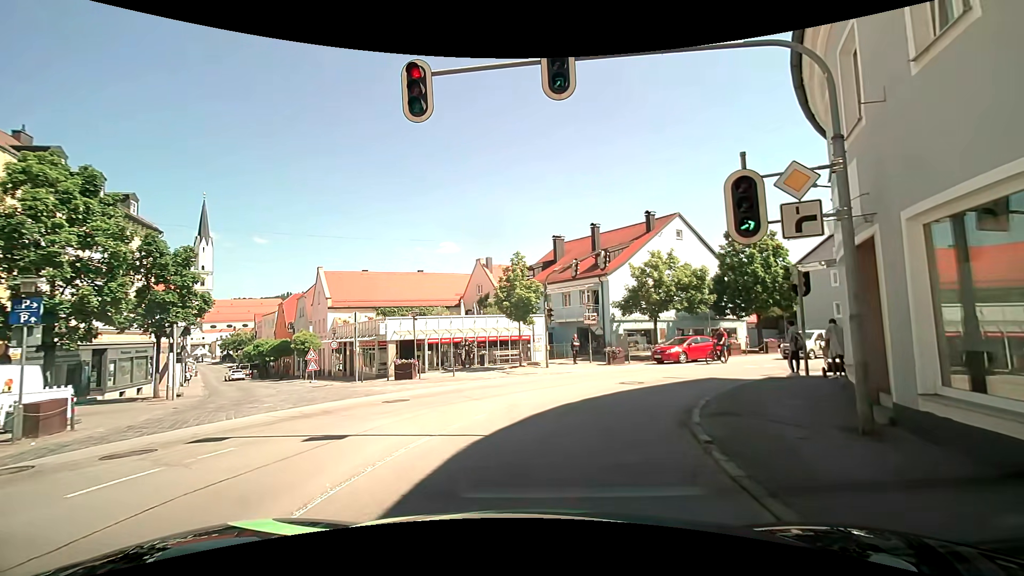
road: tertiary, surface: asphalt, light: Day
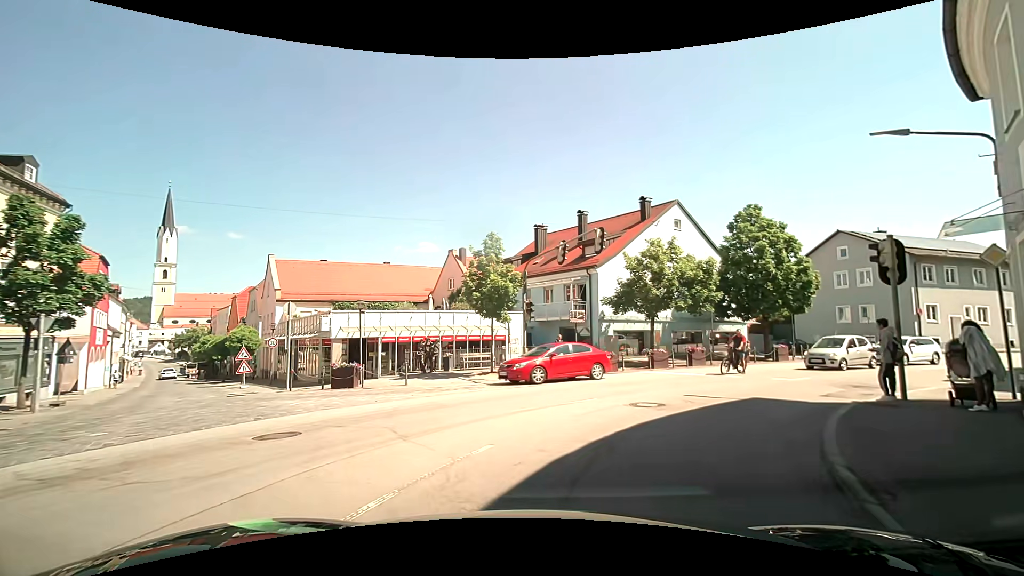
(0.0, +5.4) m; +3°
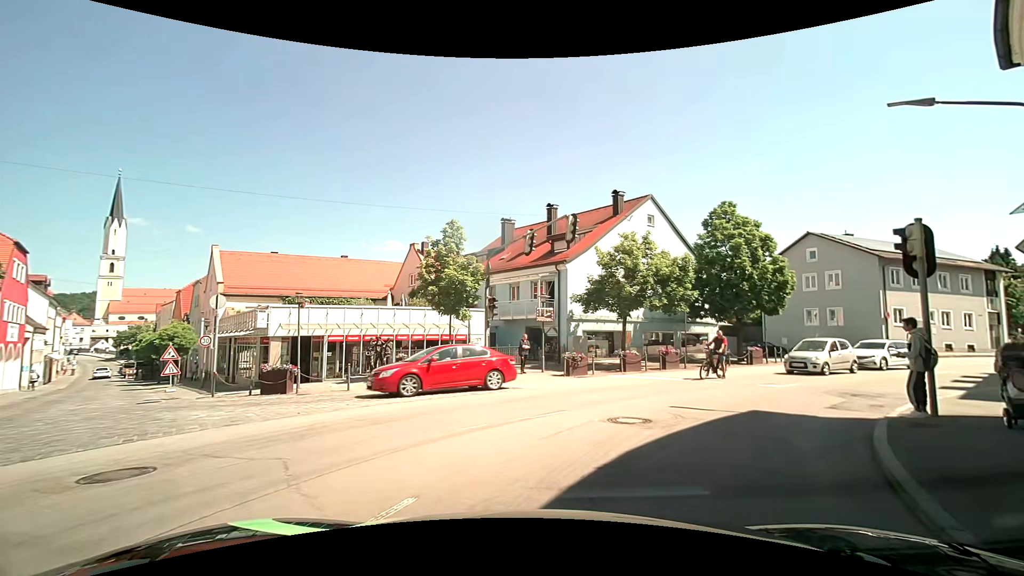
(0.0, +2.3) m; +4°
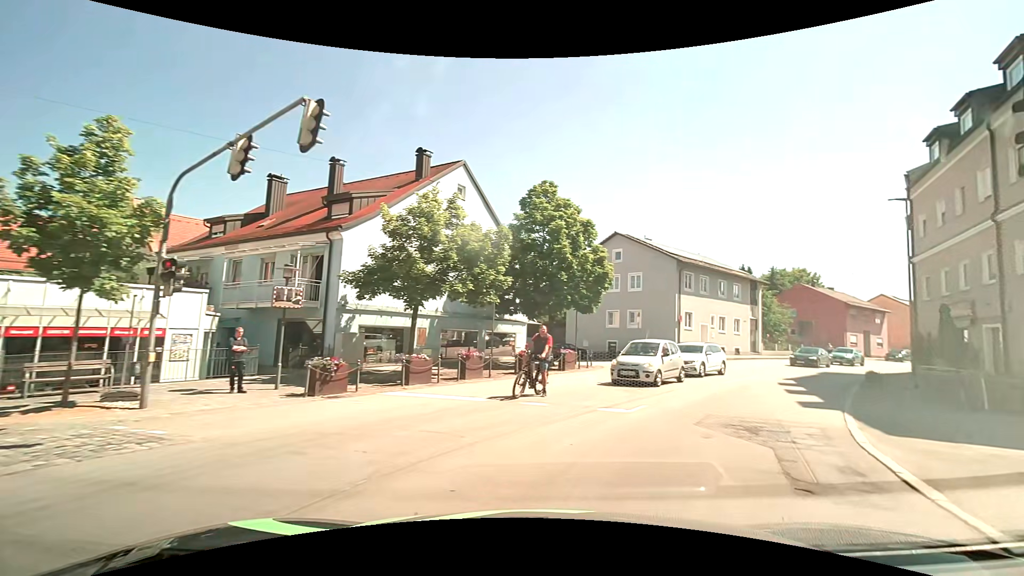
(+1.2, +7.6) m; +21°
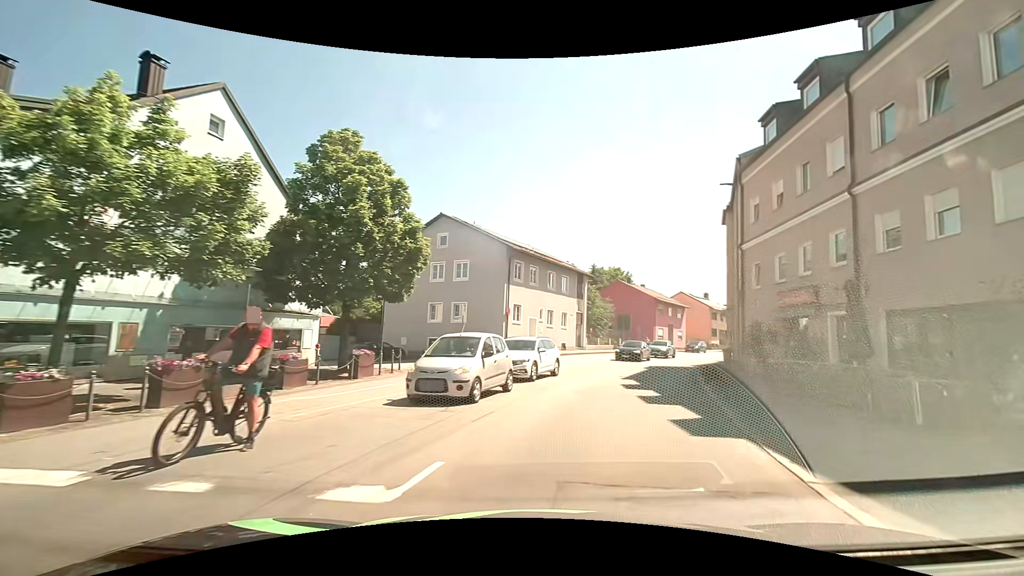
(+1.1, +6.1) m; +19°
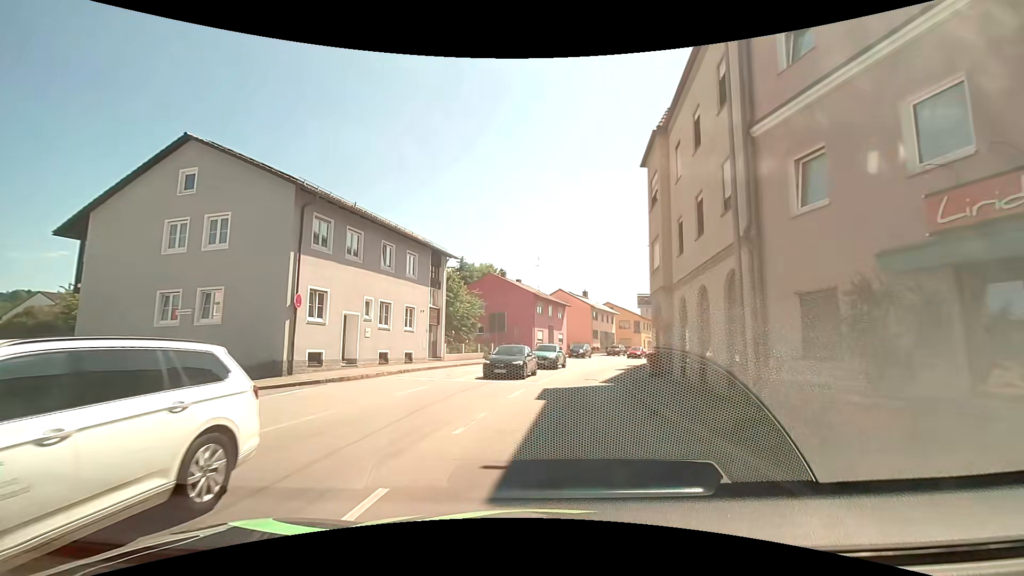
(+2.3, +14.5) m; +15°
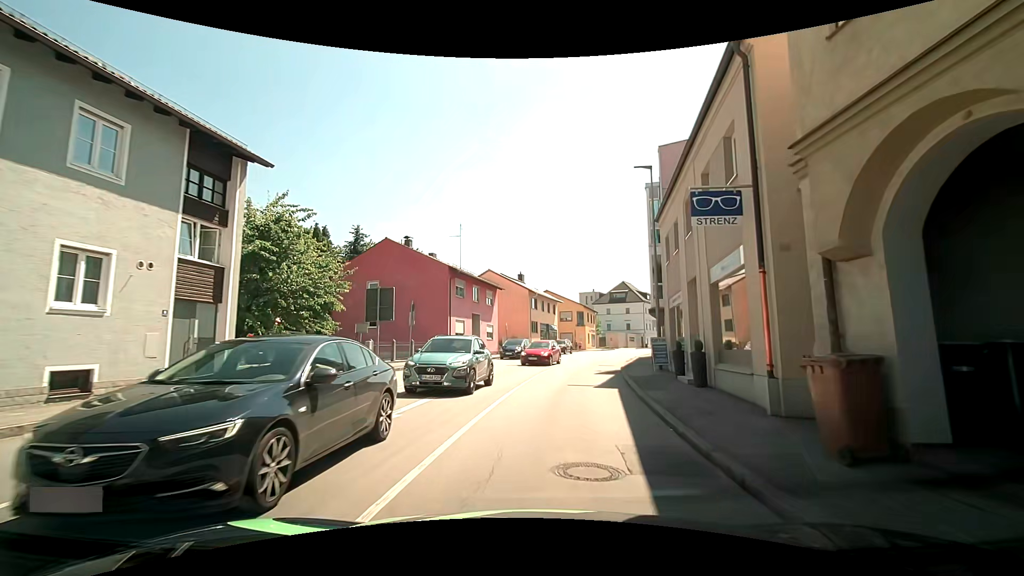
(+1.1, +17.4) m; +8°
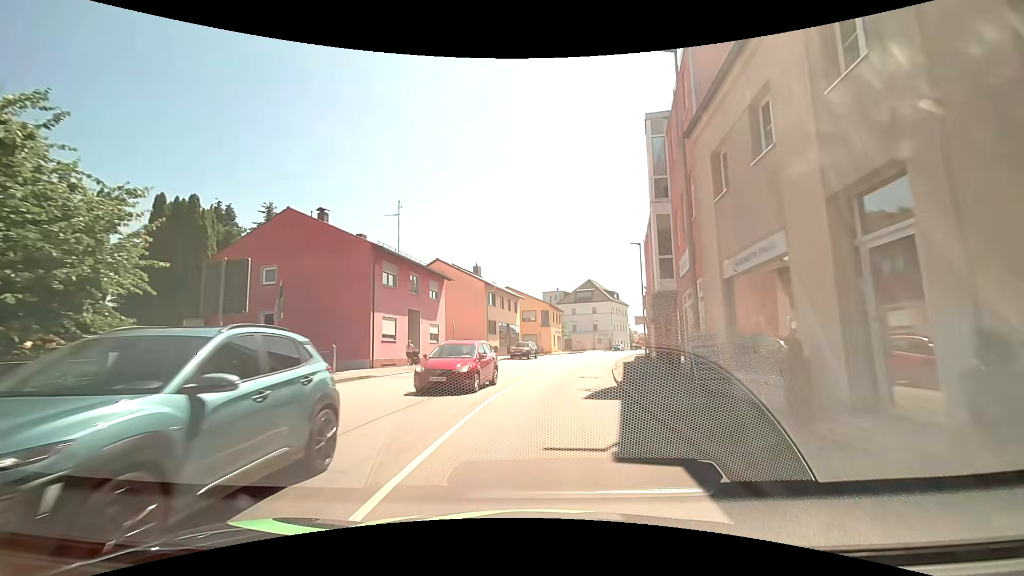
(+0.2, +9.8) m; +3°
(+1, +10) (+2, +20) (+3, +30) (+5, +40) (+8, +49) (+10, +59) (+13, +69) (+16, +78) (+20, +87) (+23, +97) m
